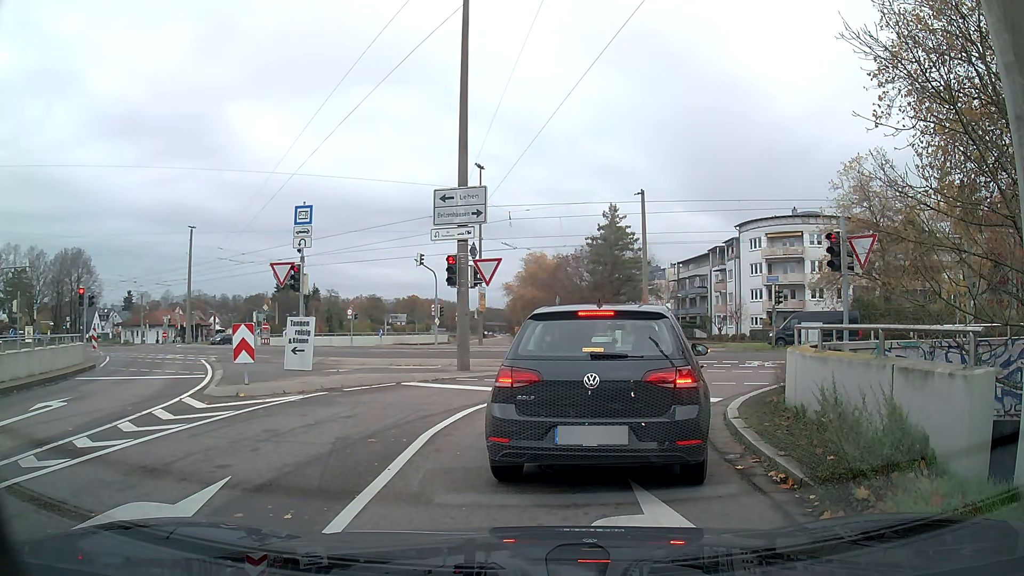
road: tertiary_link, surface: asphalt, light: Day
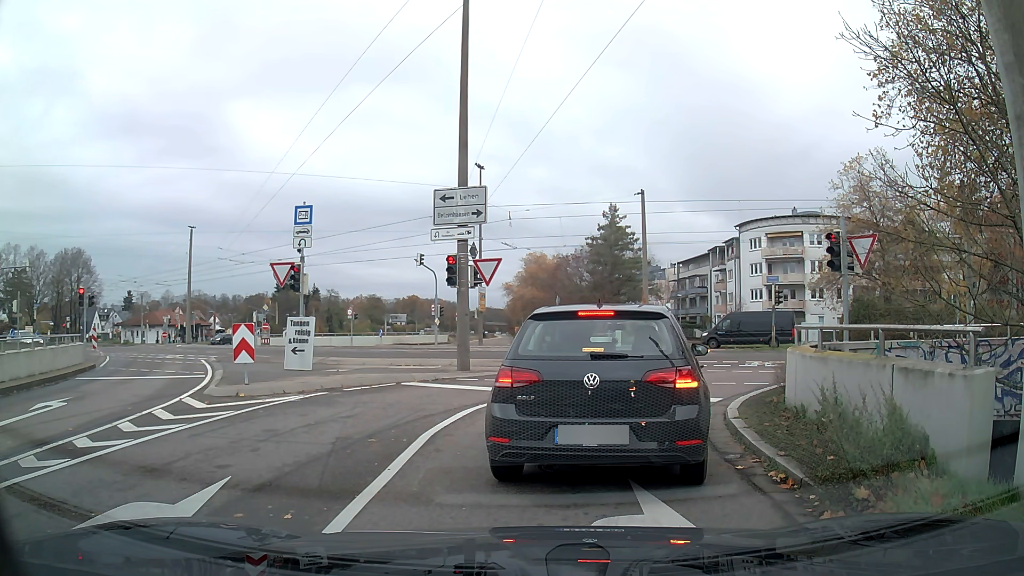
(0.0, 0.0) m; 0°
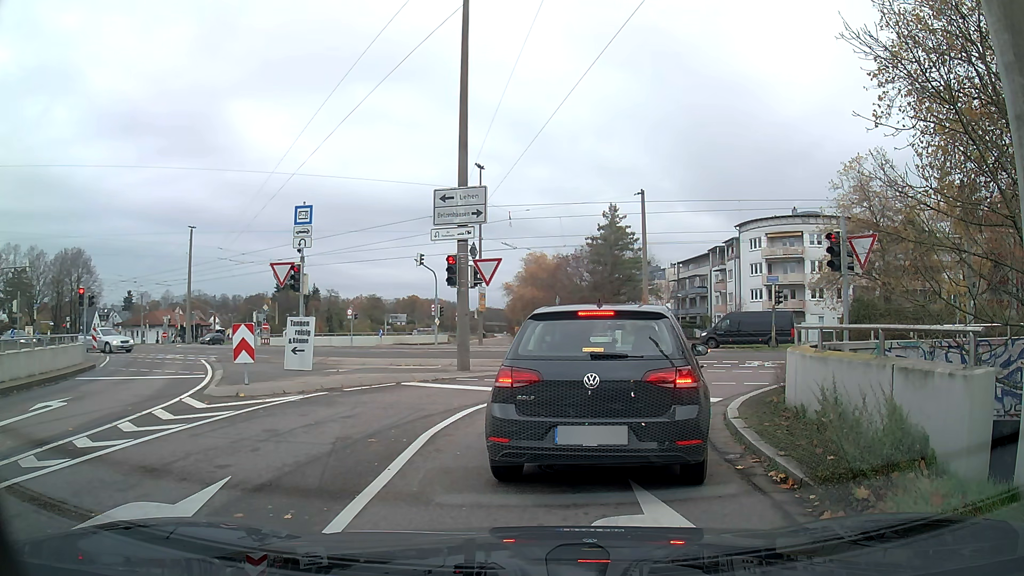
(0.0, 0.0) m; 0°
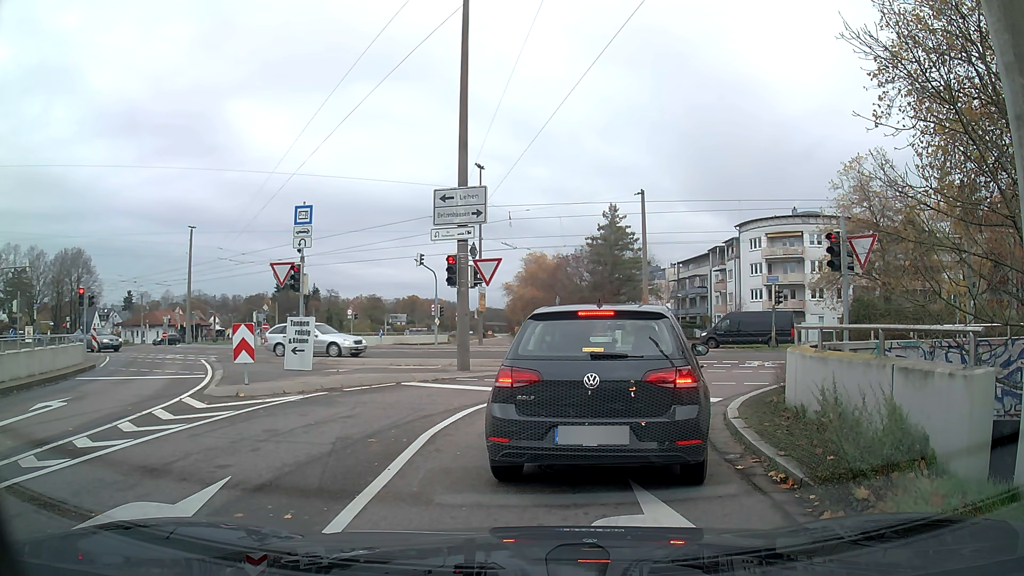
(0.0, 0.0) m; 0°
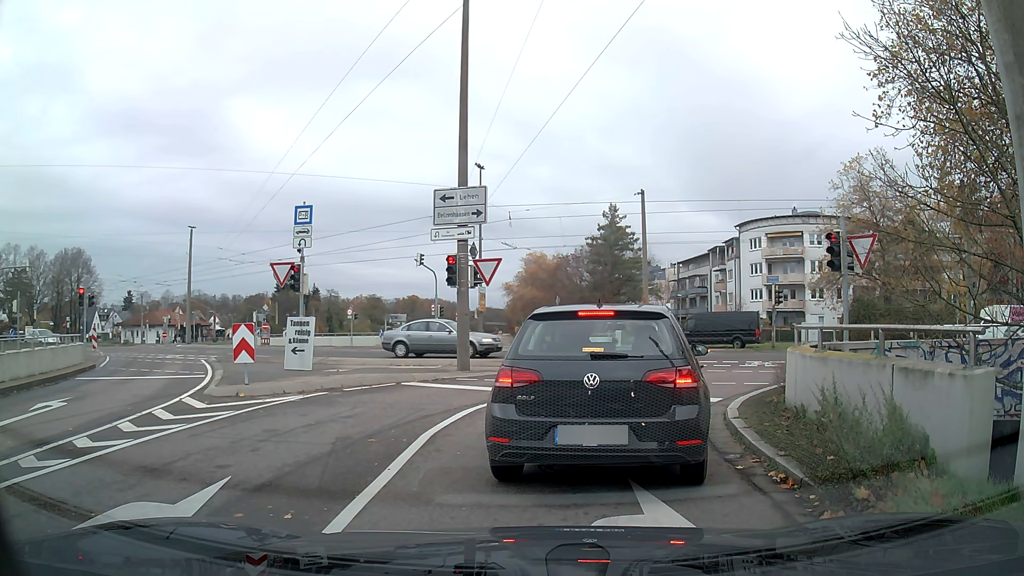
(0.0, 0.0) m; 0°
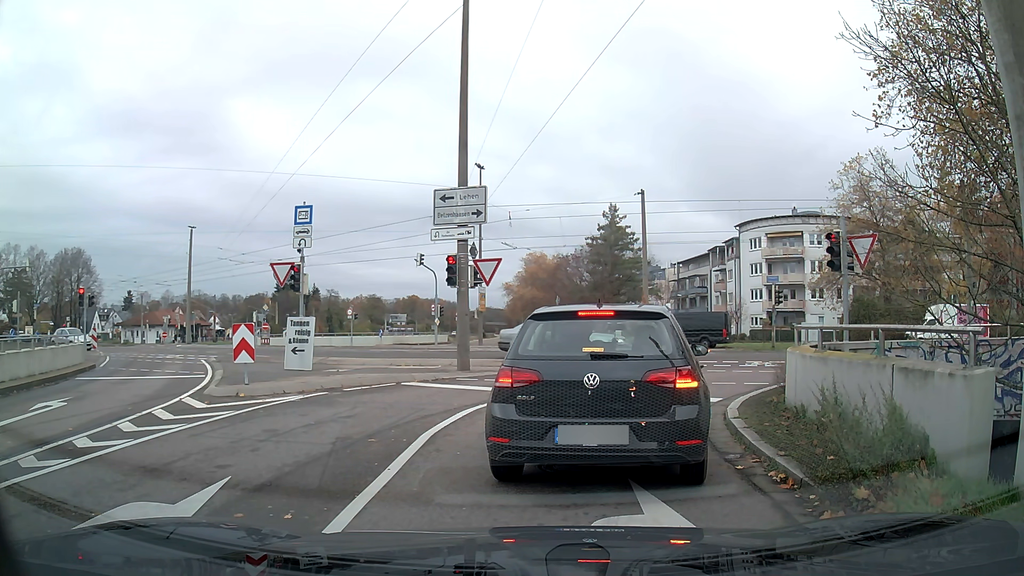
(0.0, 0.0) m; 0°
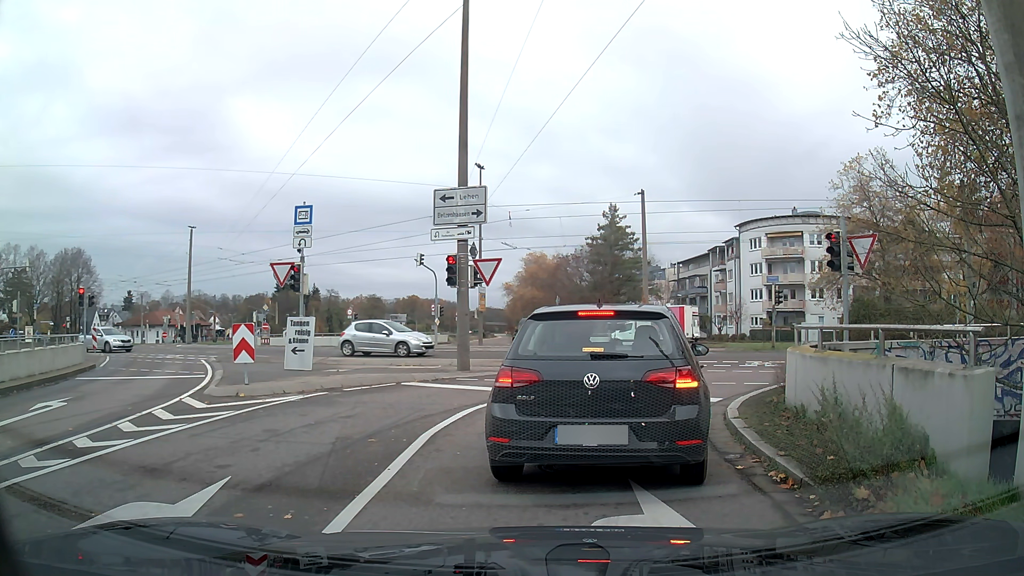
(0.0, 0.0) m; 0°
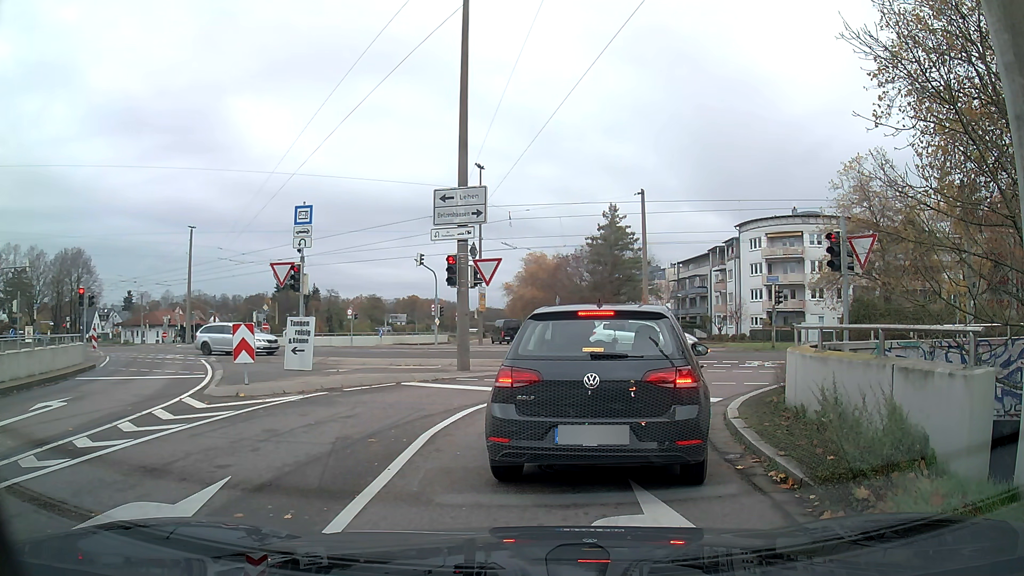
(0.0, 0.0) m; 0°
(+1, +10) (+7, +17) (+17, +19) (+27, +17) (+36, +14) (+46, +11) (+55, +8) (+65, +5) (+75, +2) (+84, -1) m
